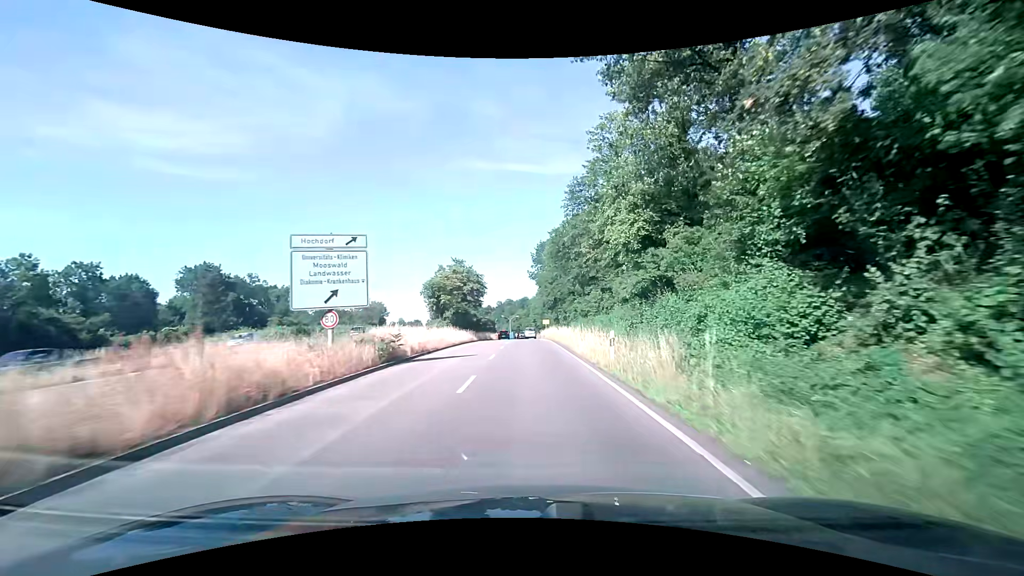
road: trunk_link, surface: asphalt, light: Day
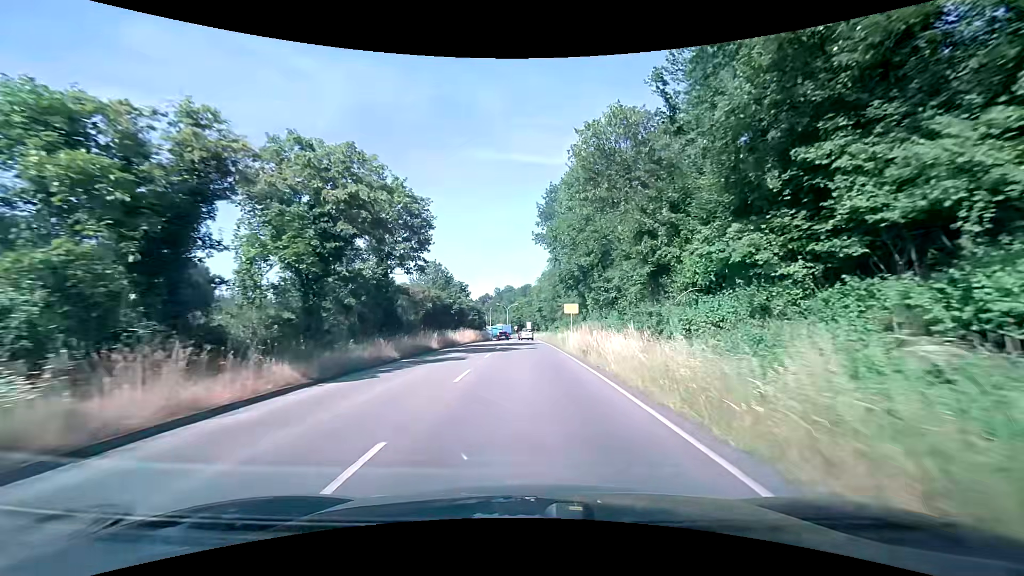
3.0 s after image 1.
(-0.3, +42.8) m; -1°
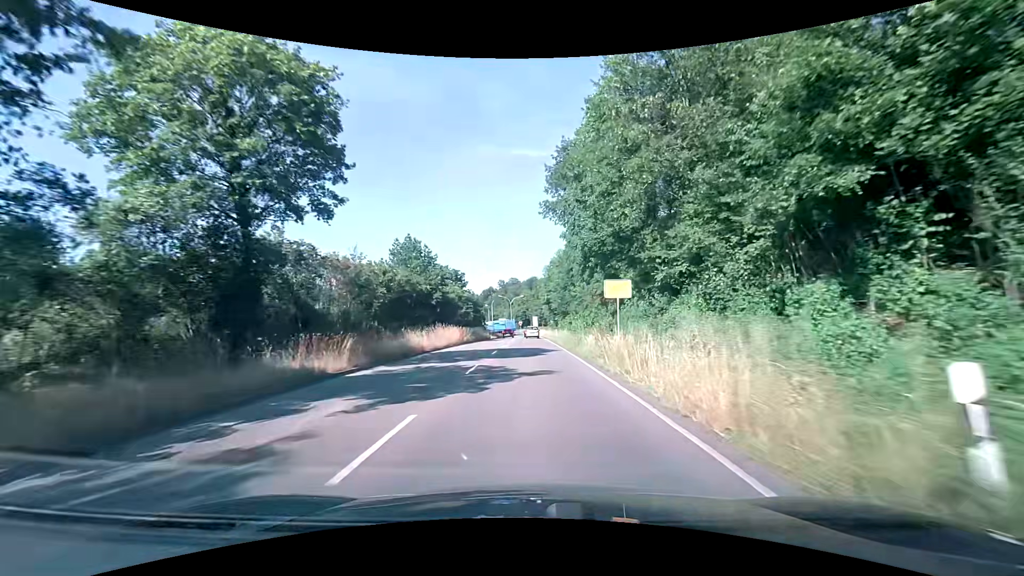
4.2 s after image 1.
(0.0, +16.5) m; -1°
(0, +10) (0, +20) (0, +30) (0, +40) (0, +50) (0, +60) (0, +70) (0, +80) (0, +90) (-1, +100) m
